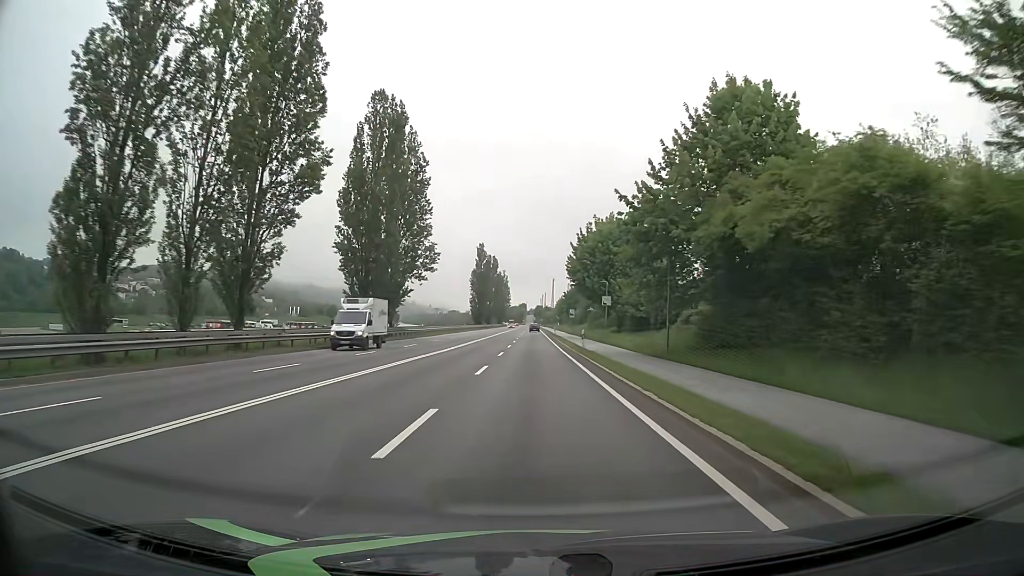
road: primary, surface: asphalt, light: Day
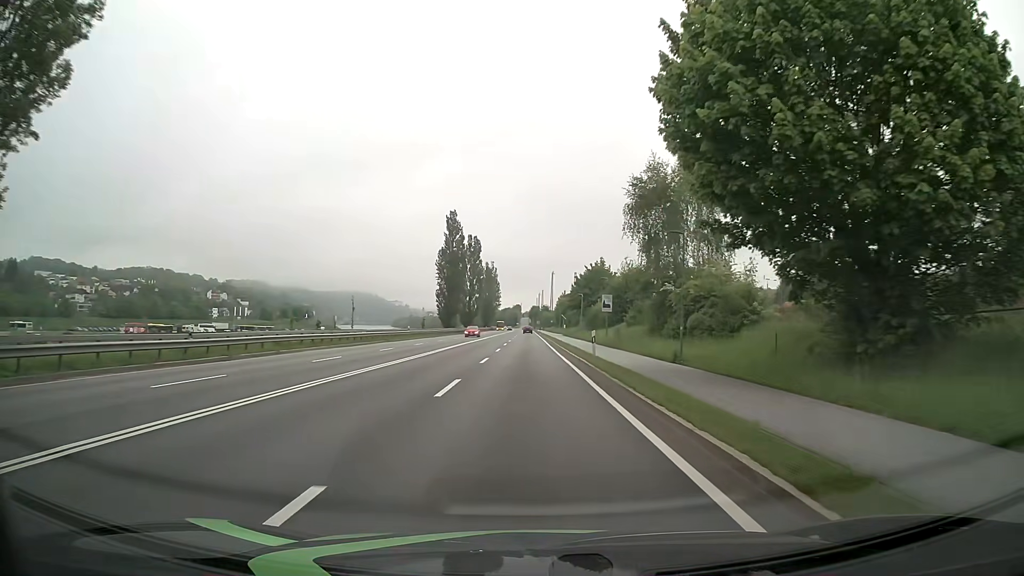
(0.0, +53.6) m; +1°
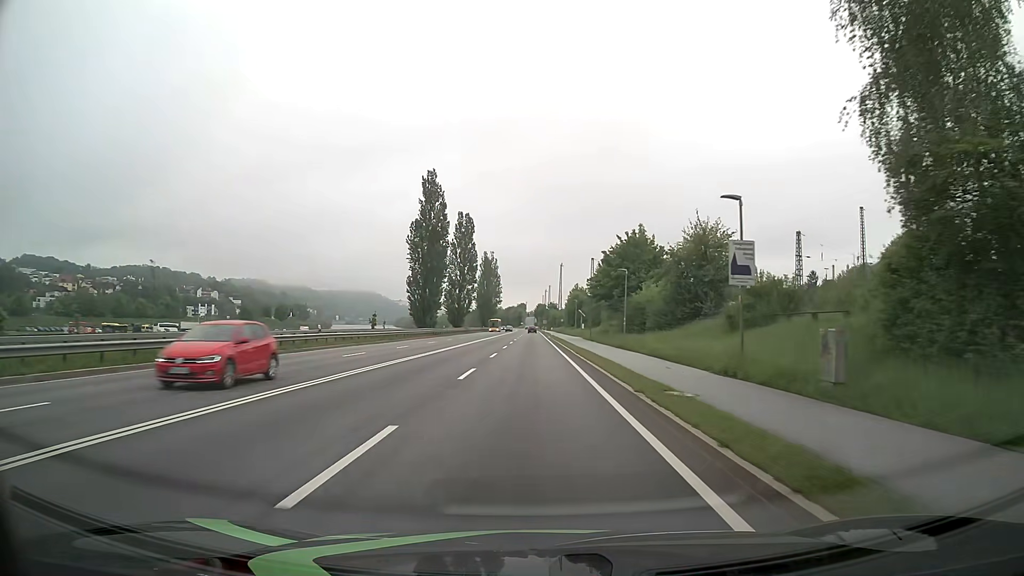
(-0.2, +32.2) m; -1°
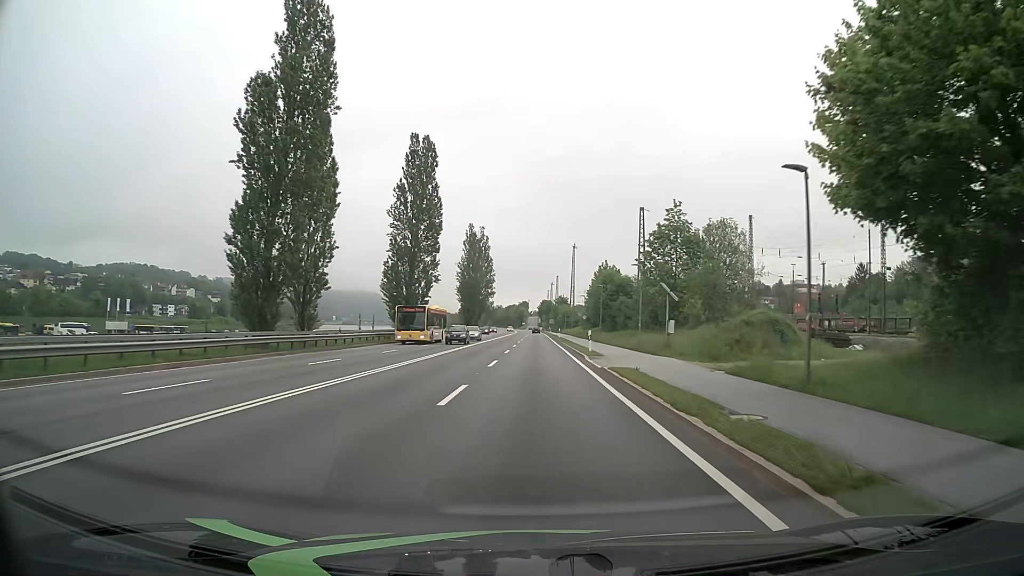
(0.0, +53.6) m; 0°
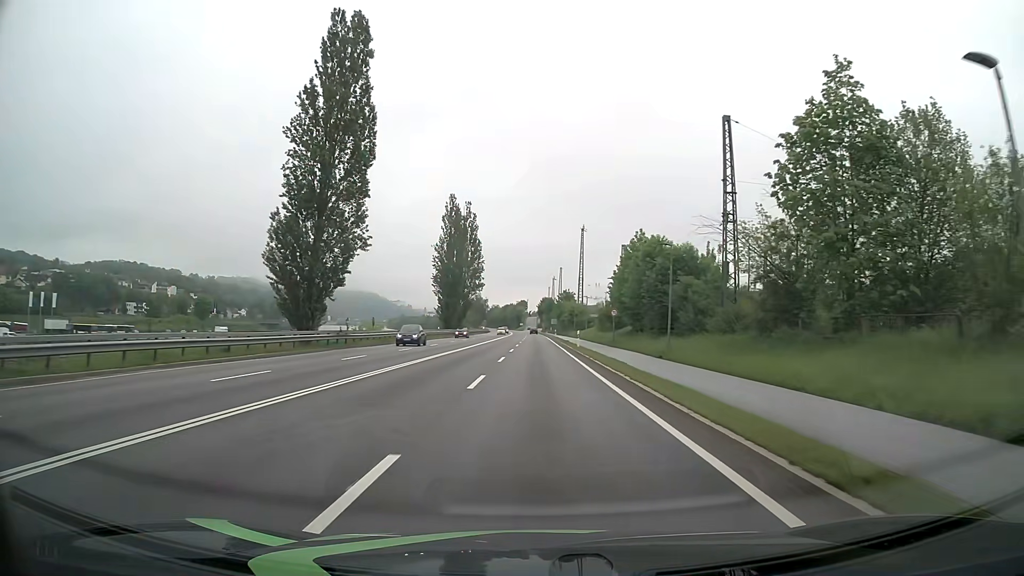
(0.0, +32.2) m; 0°
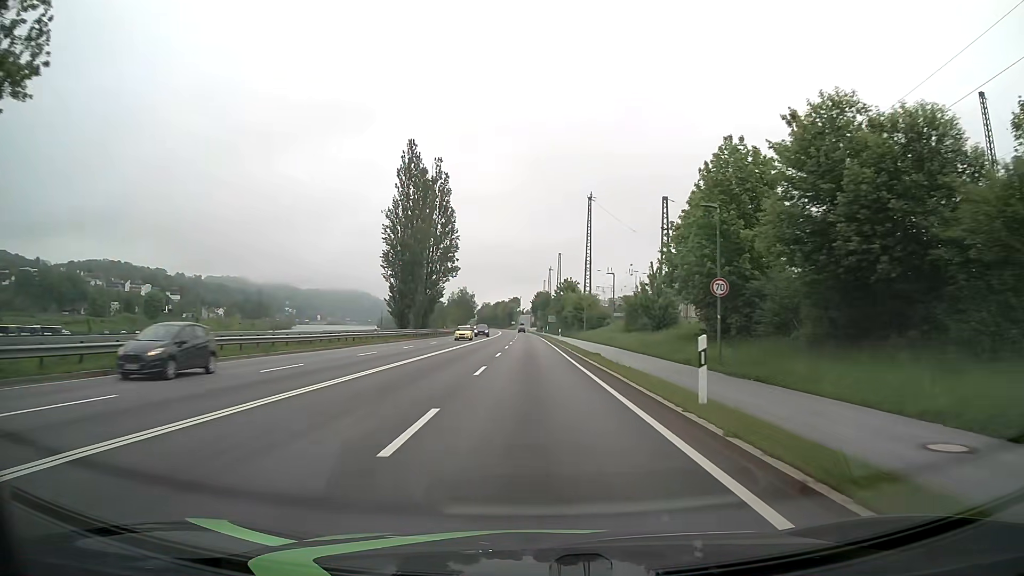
(+0.1, +32.2) m; +1°
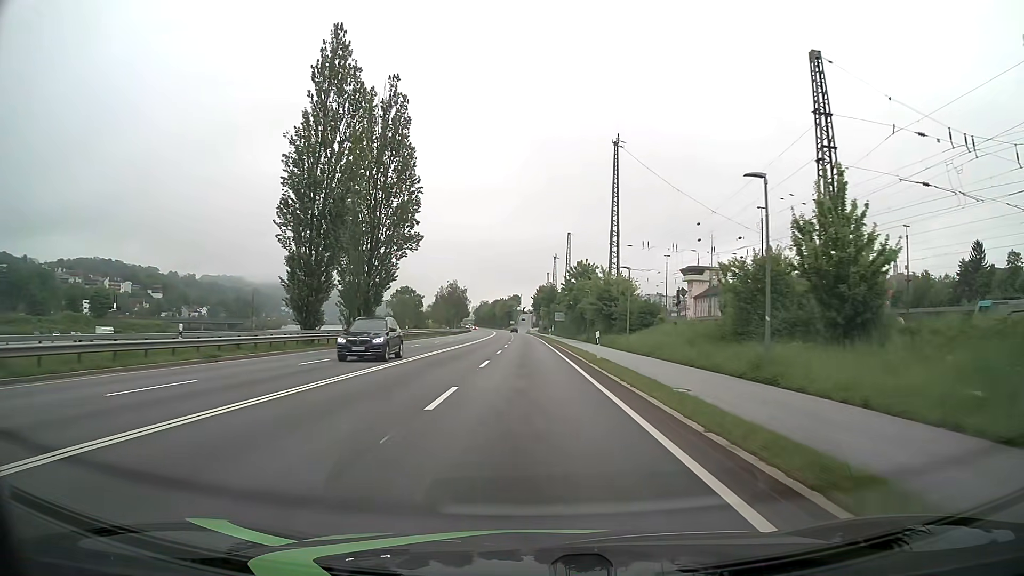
(-0.4, +32.2) m; -1°
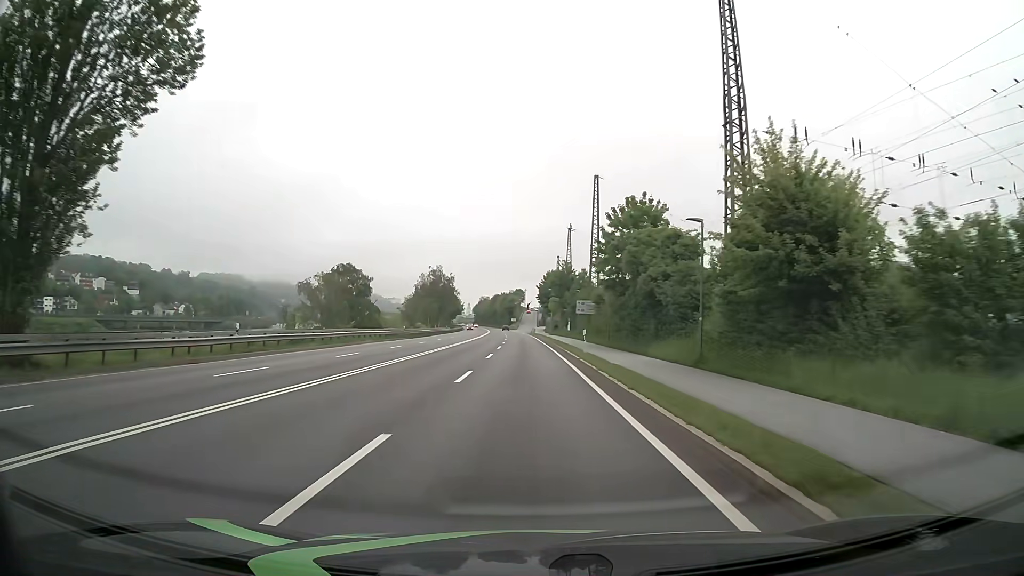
(0.0, +42.9) m; -1°
(0, +10) (0, +20) (0, +30) (0, +40) (0, +50) (-1, +60) (-1, +70) (-1, +80) (-1, +90) (-2, +100) m
